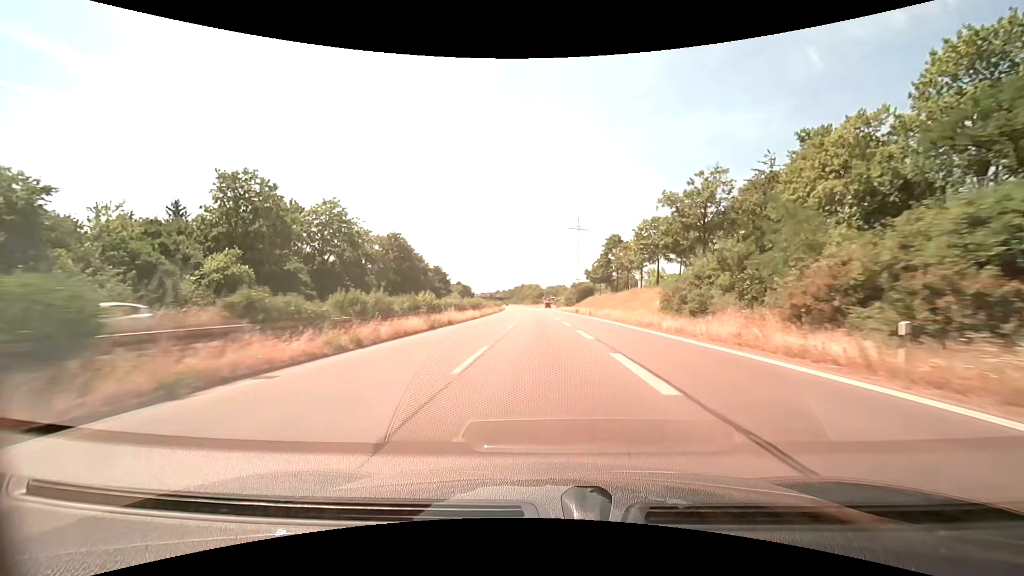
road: trunk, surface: asphalt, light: Day
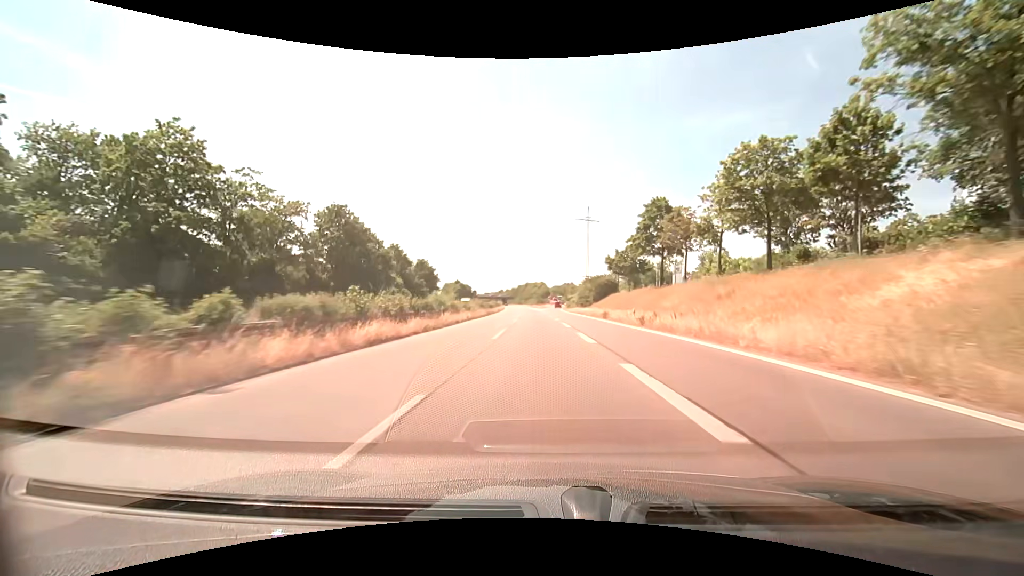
(-0.1, +26.4) m; 0°
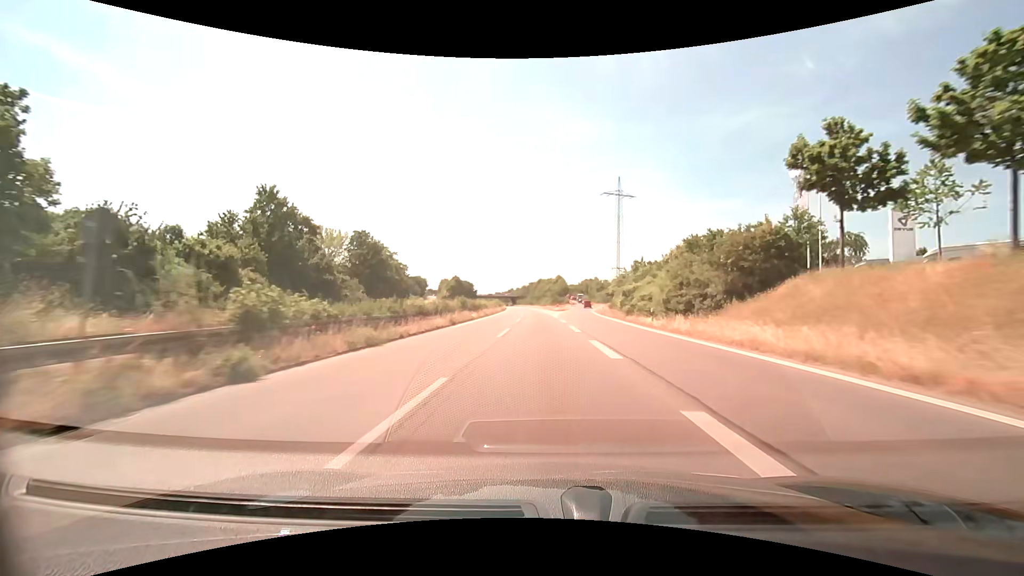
(-1.1, +53.1) m; -2°
